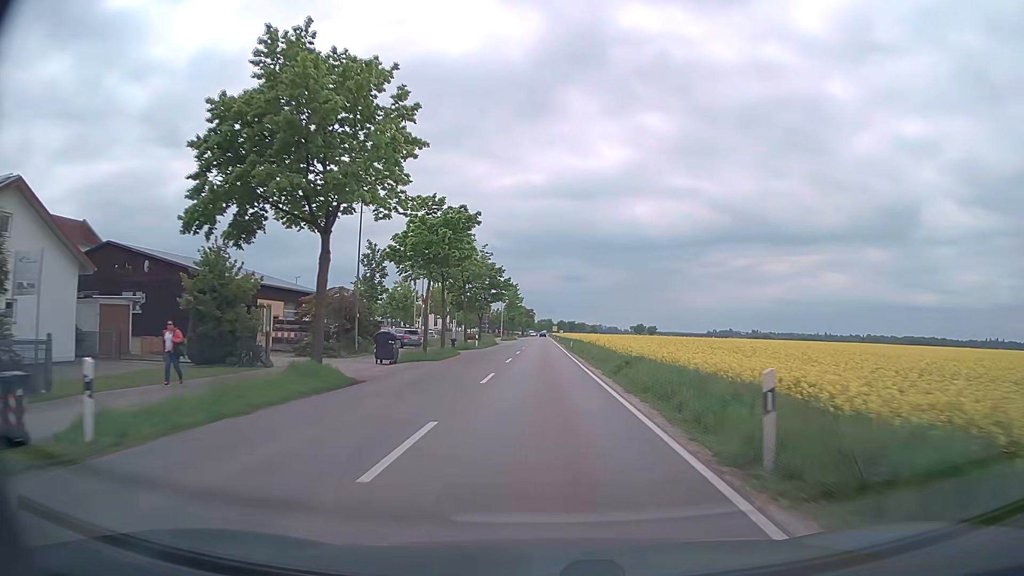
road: secondary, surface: asphalt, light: Day
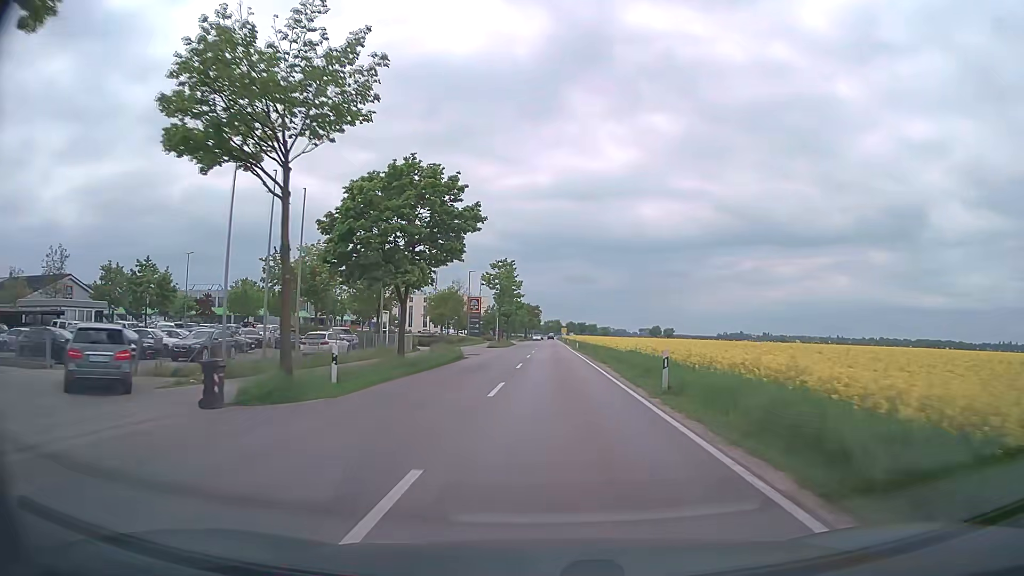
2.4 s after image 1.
(-0.1, +39.5) m; -1°
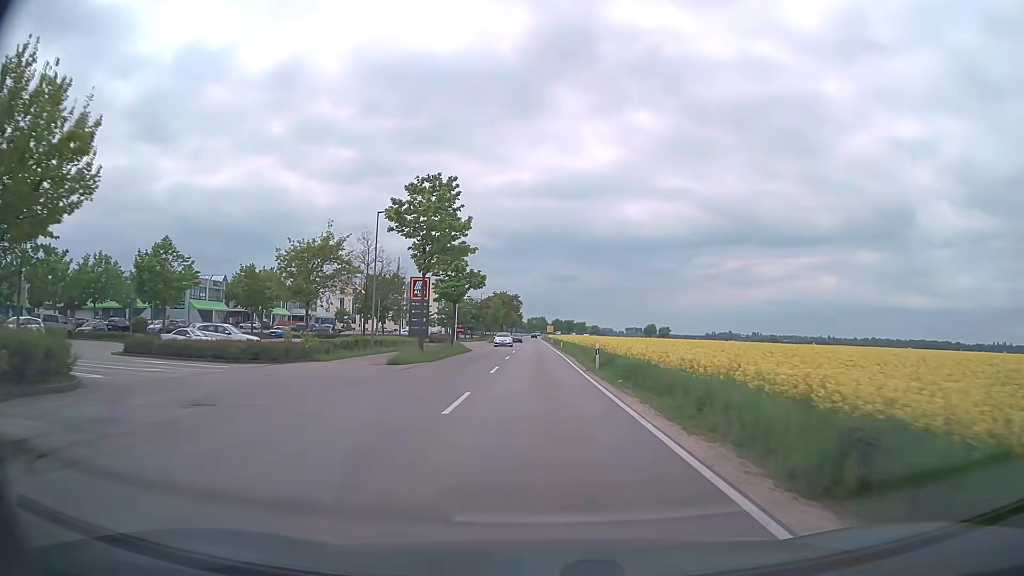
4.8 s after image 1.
(+0.8, +39.4) m; +2°
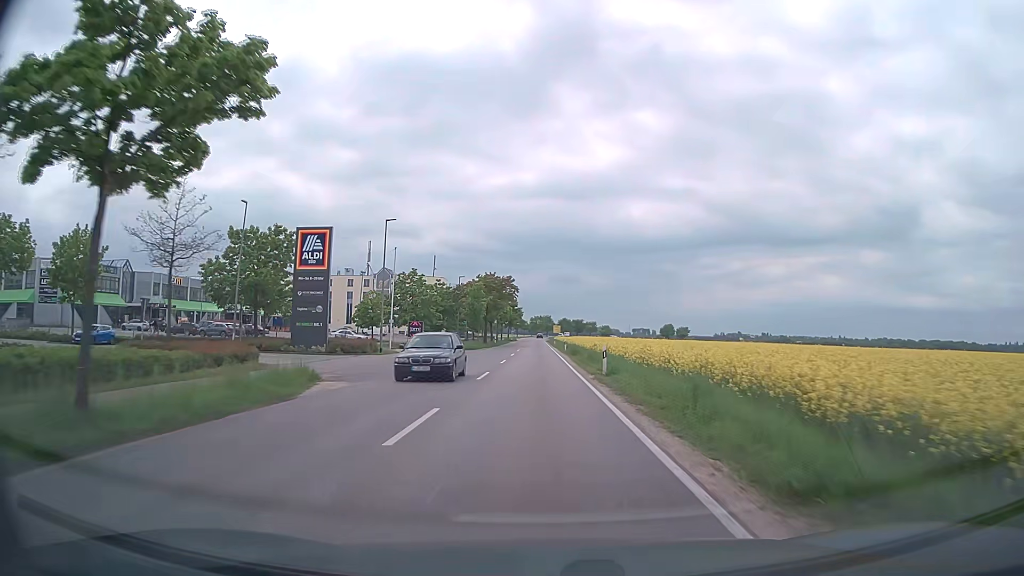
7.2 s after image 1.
(0.0, +39.2) m; -1°
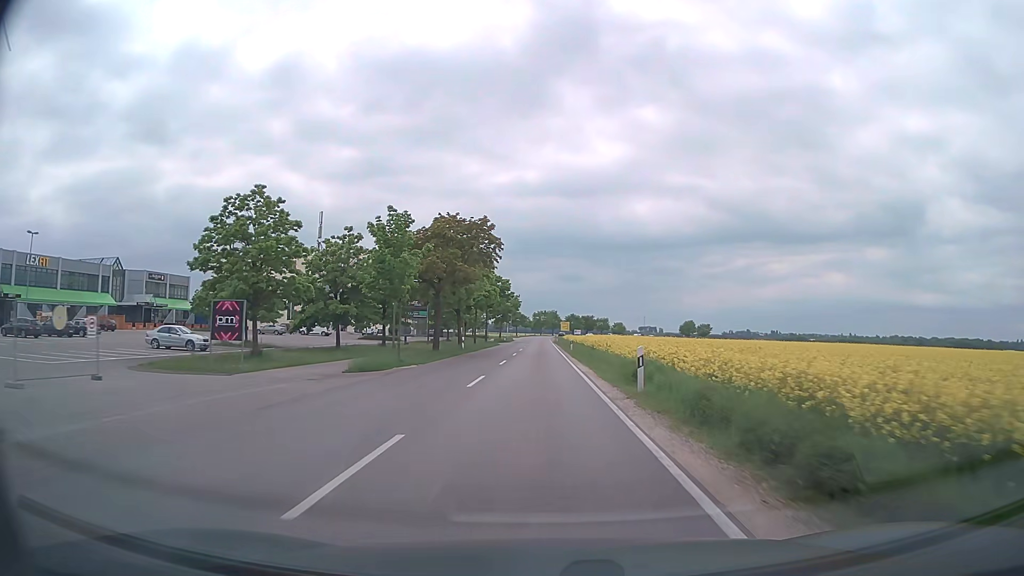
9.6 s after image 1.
(0.0, +39.4) m; 0°
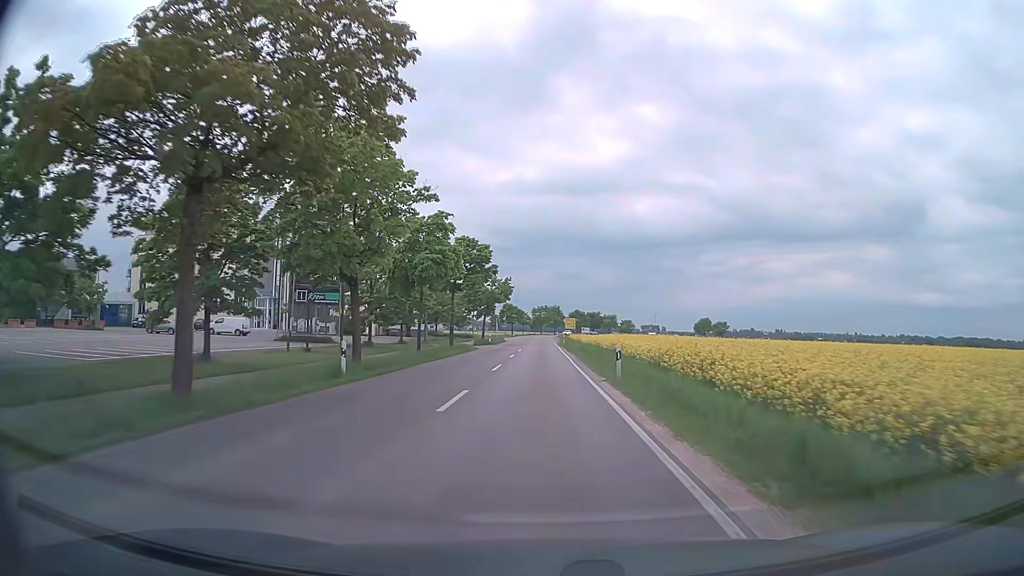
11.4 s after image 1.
(0.0, +29.4) m; 0°
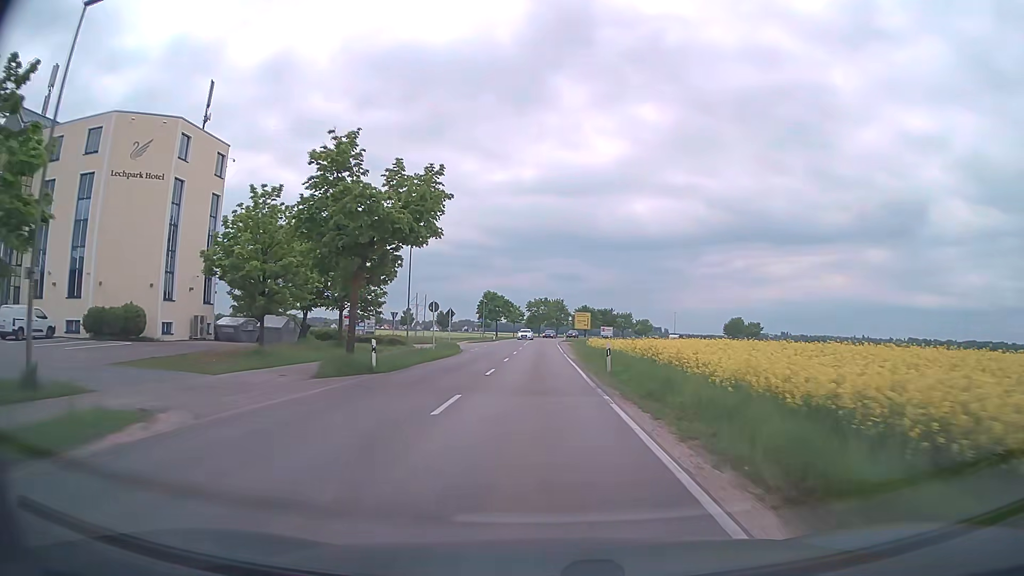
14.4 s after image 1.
(-0.1, +48.6) m; 0°
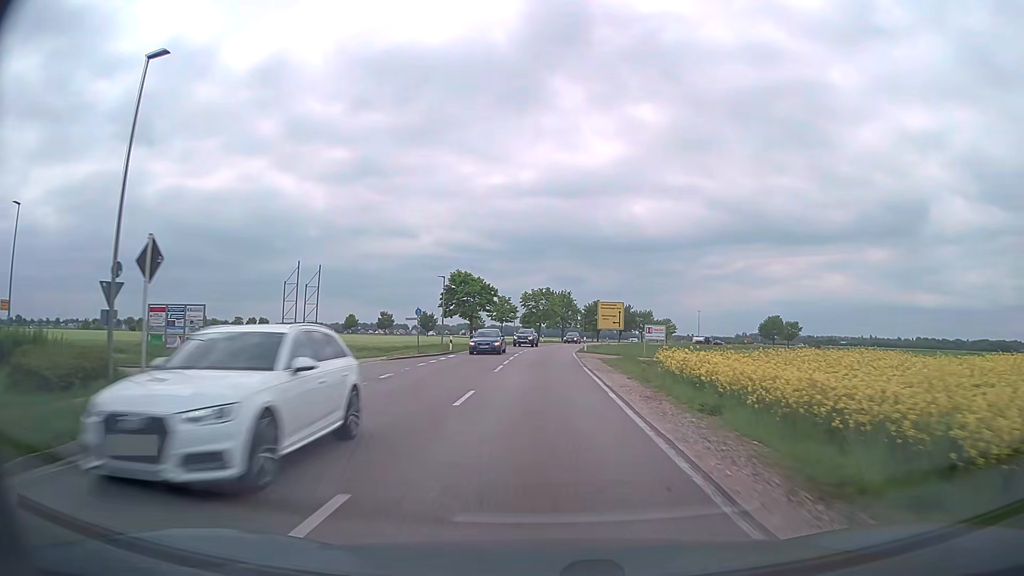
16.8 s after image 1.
(-0.1, +38.6) m; 0°
(0, +10) (0, +20) (0, +30) (0, +40) (+1, +50) (+2, +60) (+2, +70) (+4, +80) (+6, +90) (+8, +99) m
